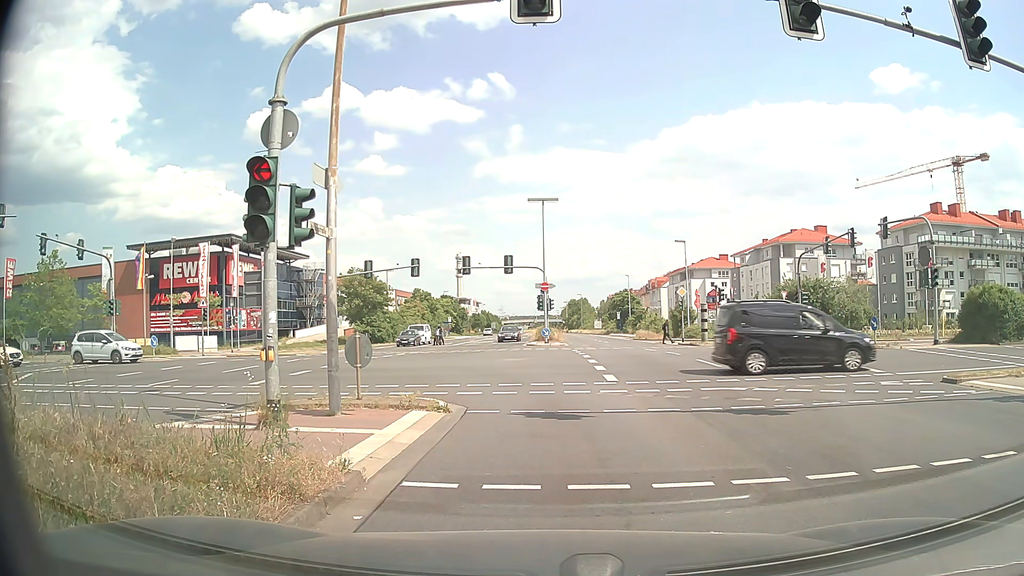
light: Day
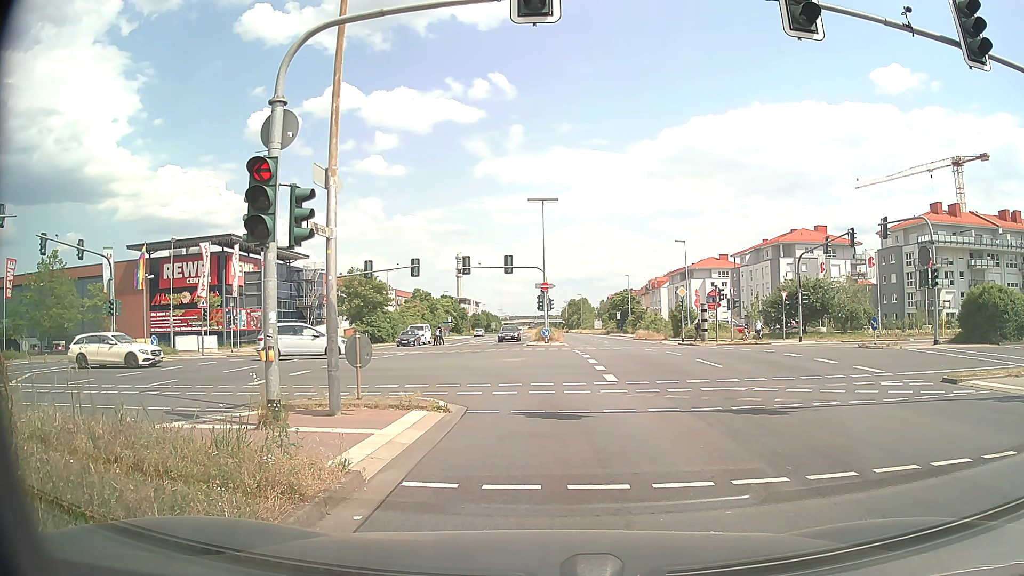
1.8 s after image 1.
(0.0, 0.0) m; 0°
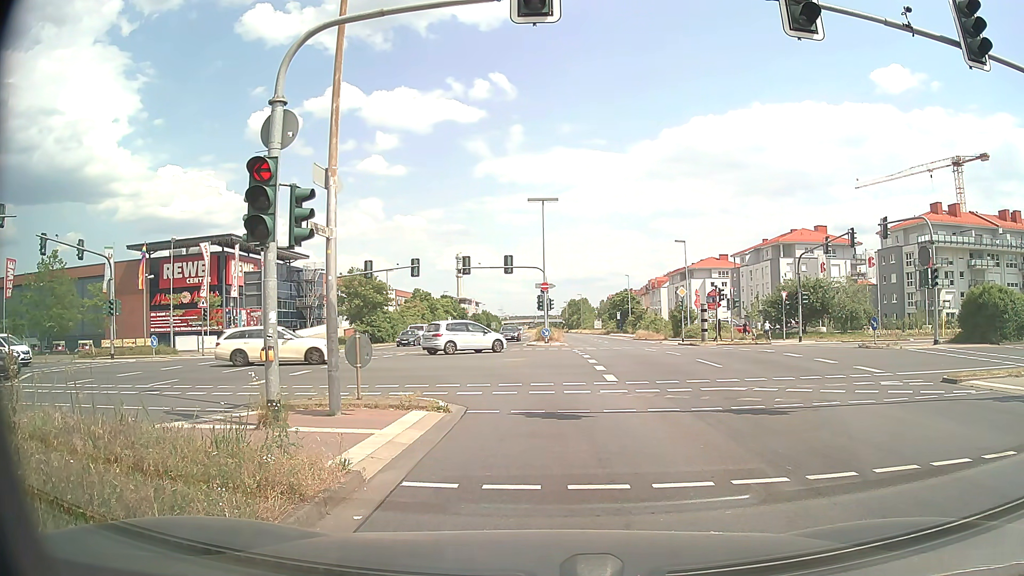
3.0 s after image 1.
(0.0, 0.0) m; 0°
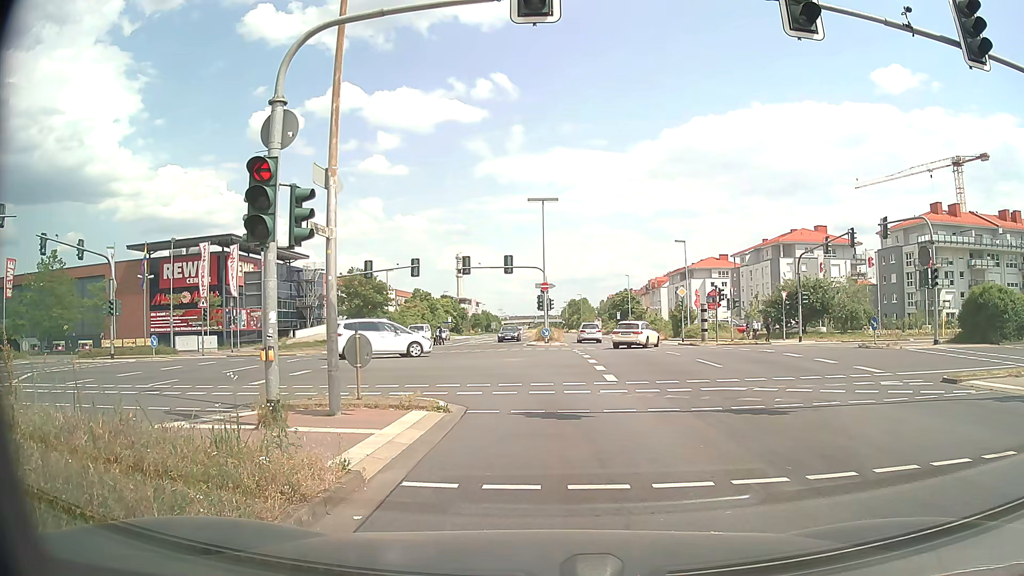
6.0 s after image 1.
(0.0, 0.0) m; 0°
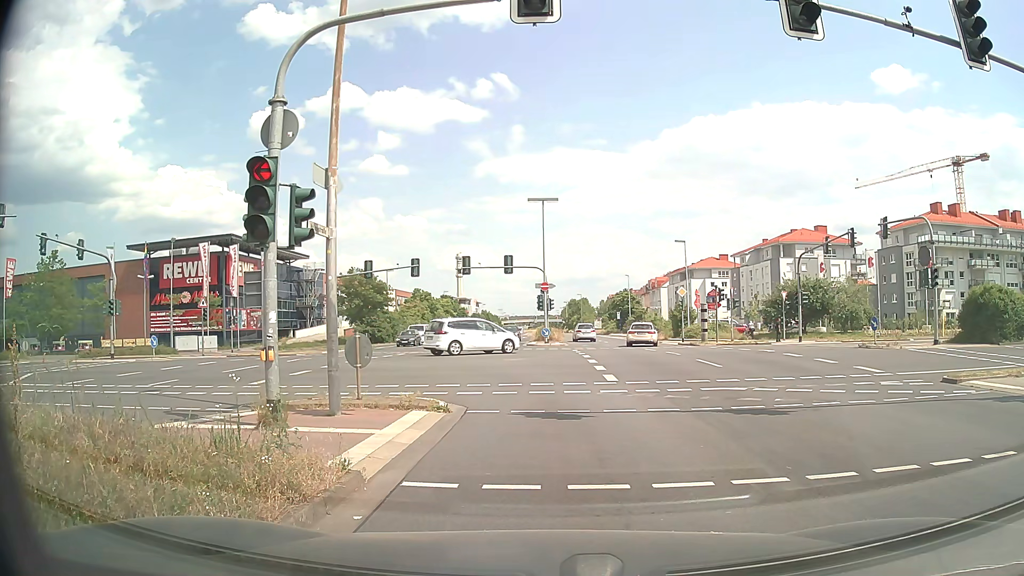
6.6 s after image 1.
(0.0, 0.0) m; 0°
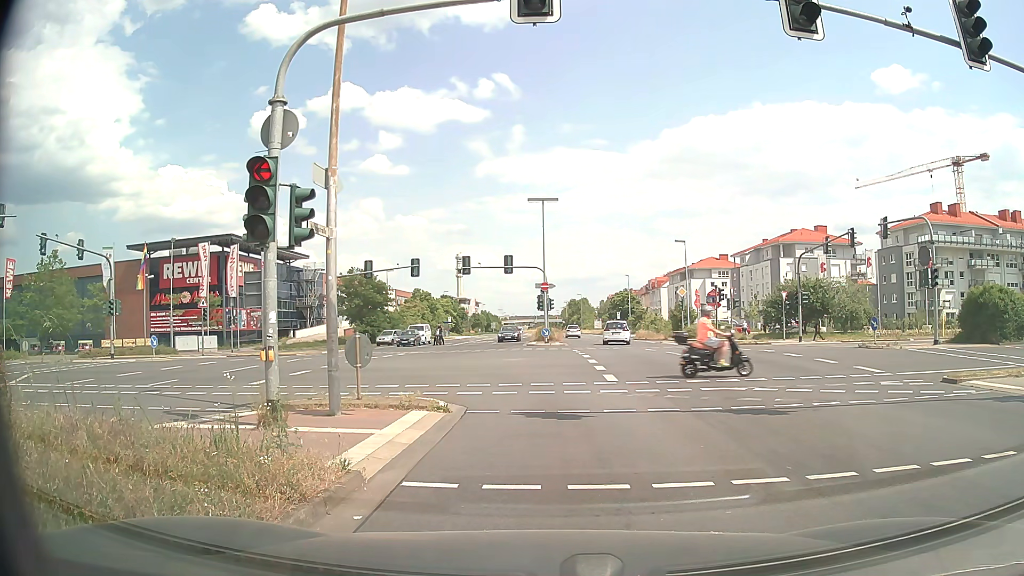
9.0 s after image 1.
(0.0, 0.0) m; 0°
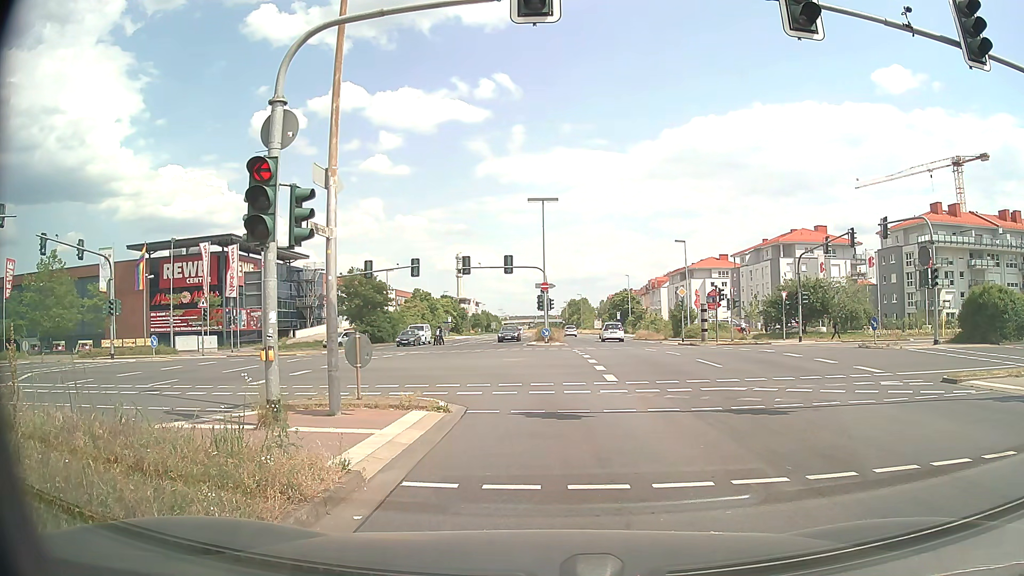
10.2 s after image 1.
(0.0, 0.0) m; 0°
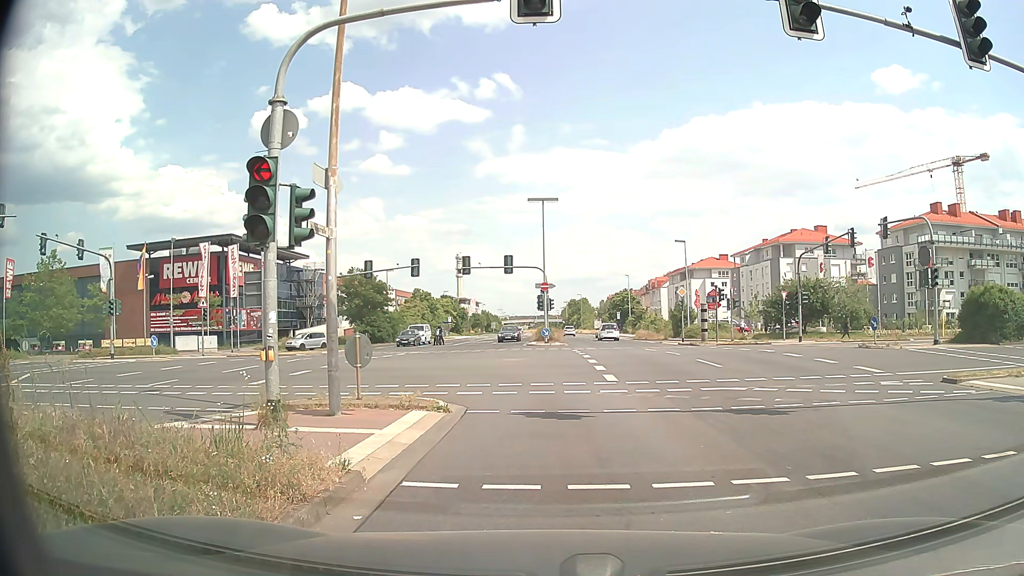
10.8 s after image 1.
(0.0, 0.0) m; 0°
(0, +10) (-2, +20) (-8, +28) (-16, +33) (-26, +35) (-36, +35) (-46, +34) (-55, +33) (-65, +32) (-75, +31) m
